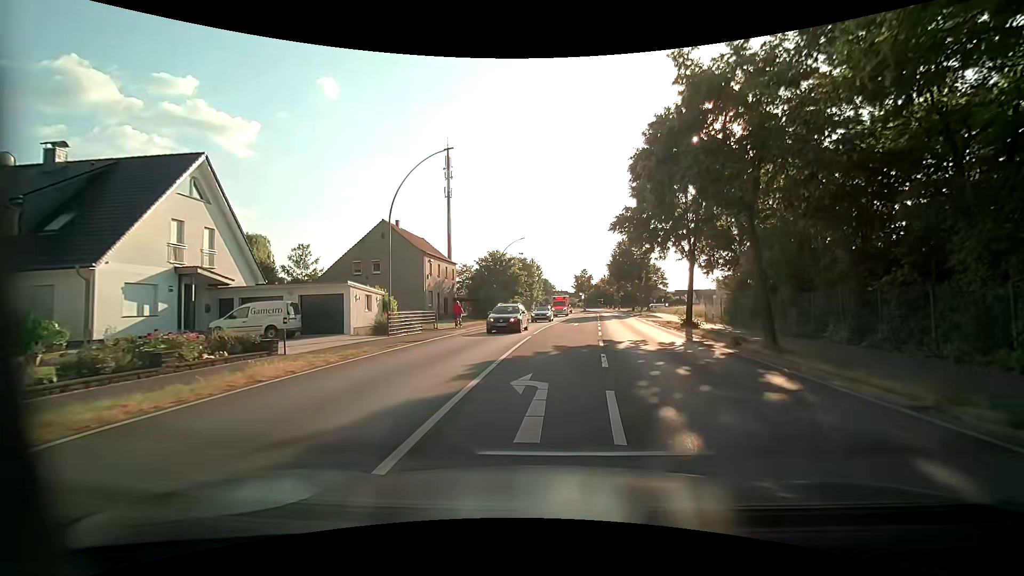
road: primary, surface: asphalt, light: Day
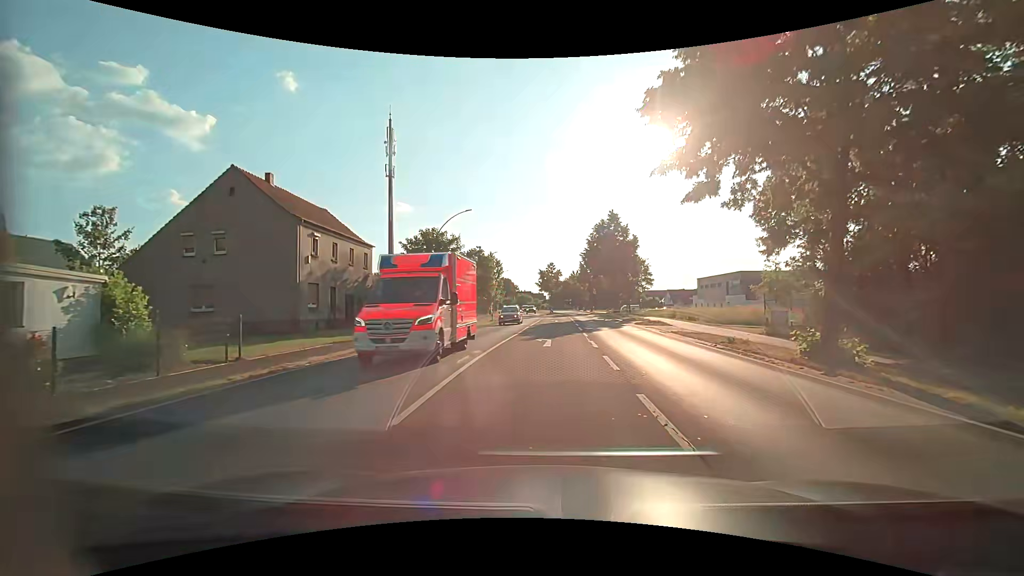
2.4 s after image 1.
(+0.8, +18.2) m; +5°
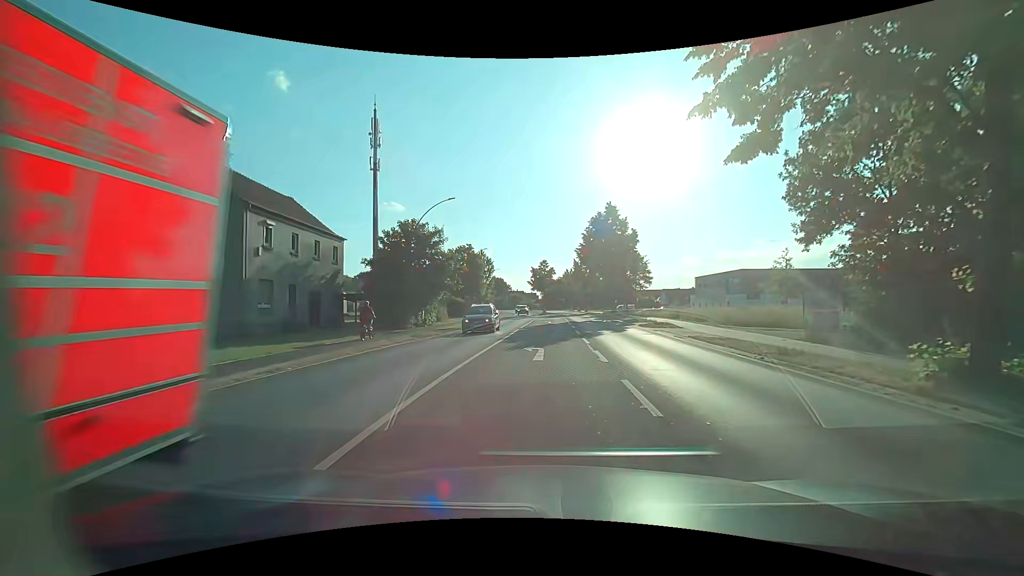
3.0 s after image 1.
(0.0, +4.5) m; +1°
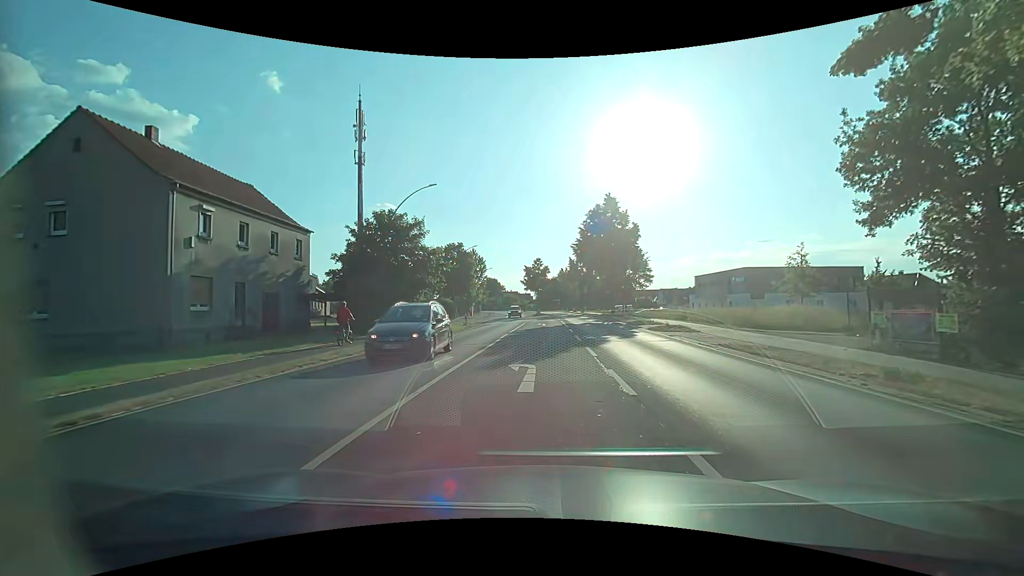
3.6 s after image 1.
(0.0, +4.5) m; 0°
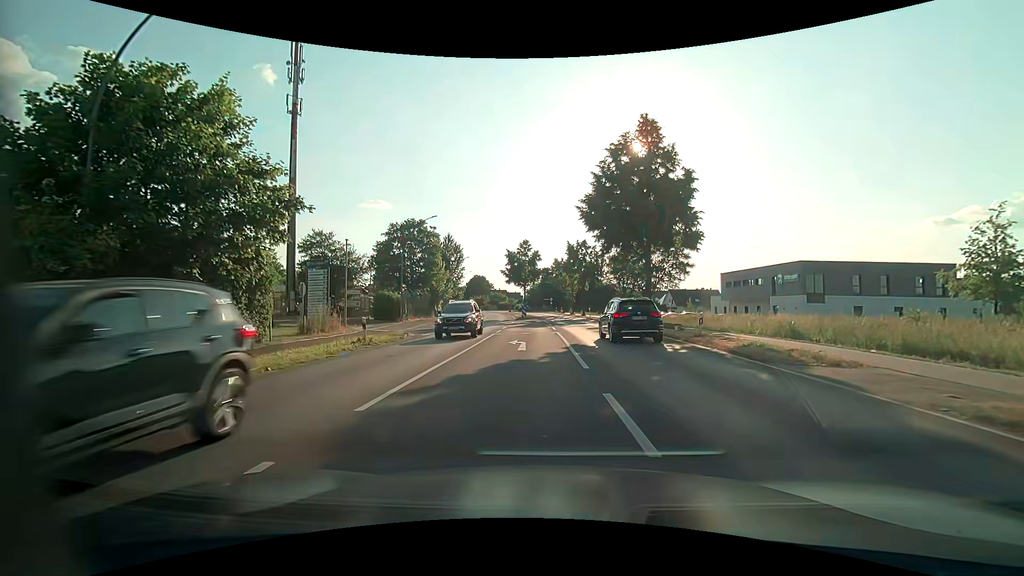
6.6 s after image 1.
(+0.3, +21.2) m; +1°
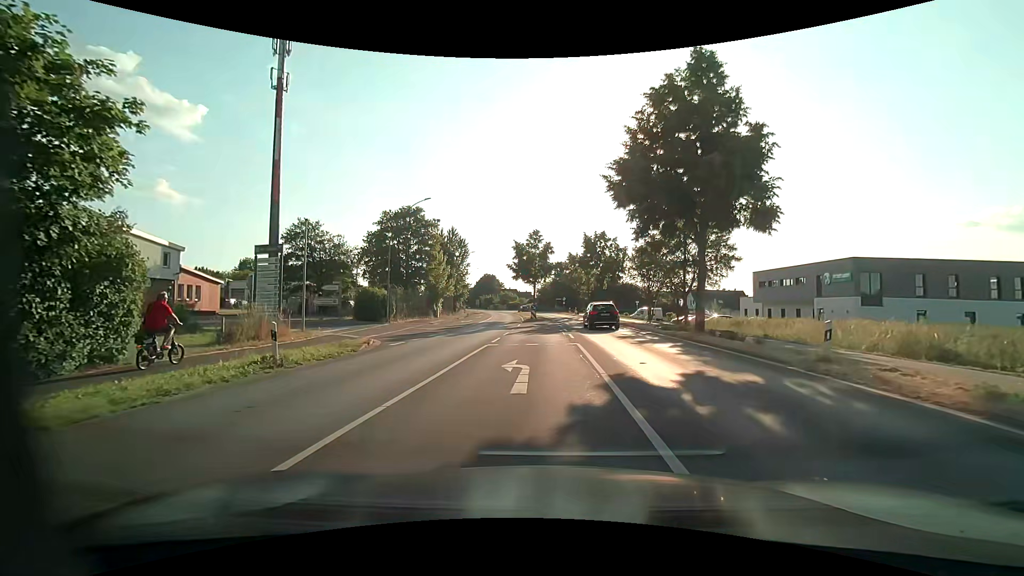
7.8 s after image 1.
(-0.1, +7.5) m; -1°
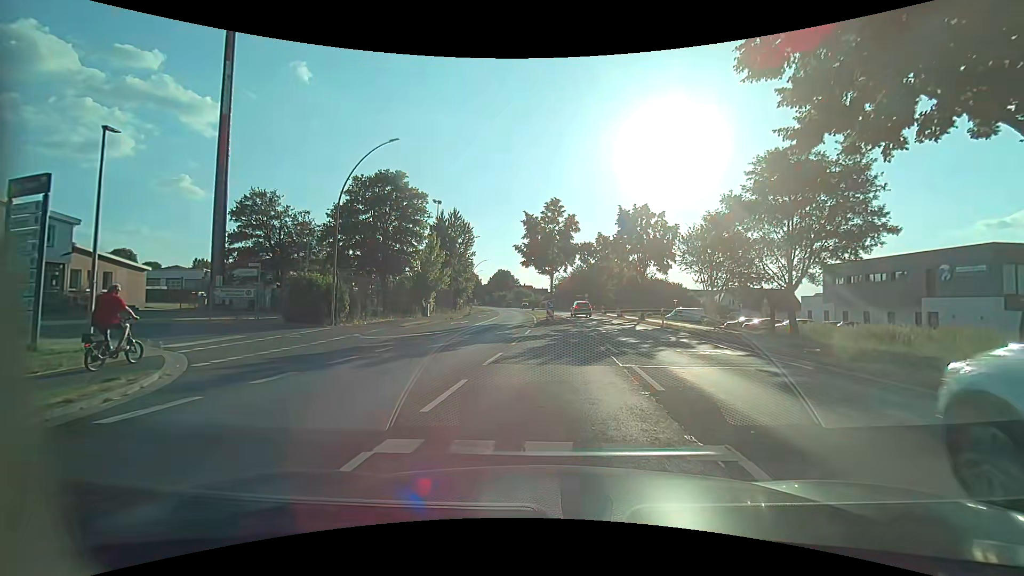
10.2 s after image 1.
(-0.2, +13.5) m; -1°
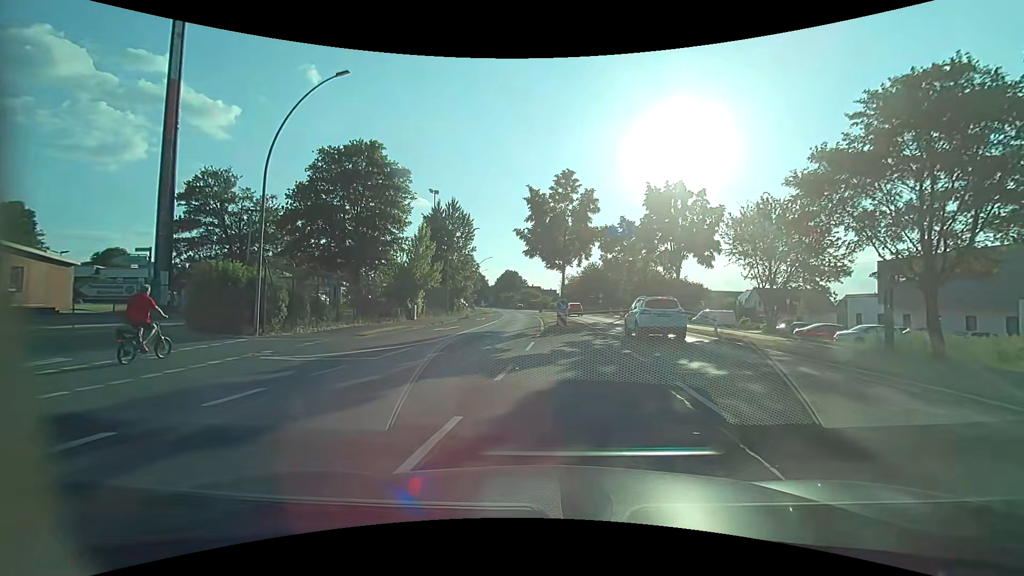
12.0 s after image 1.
(-0.1, +7.9) m; -2°
